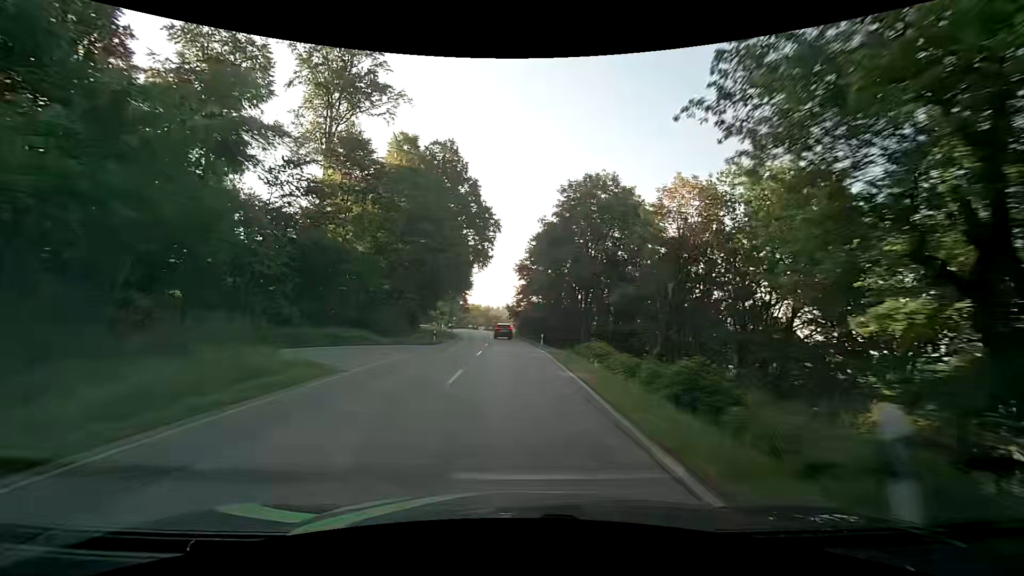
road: secondary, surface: asphalt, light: Day
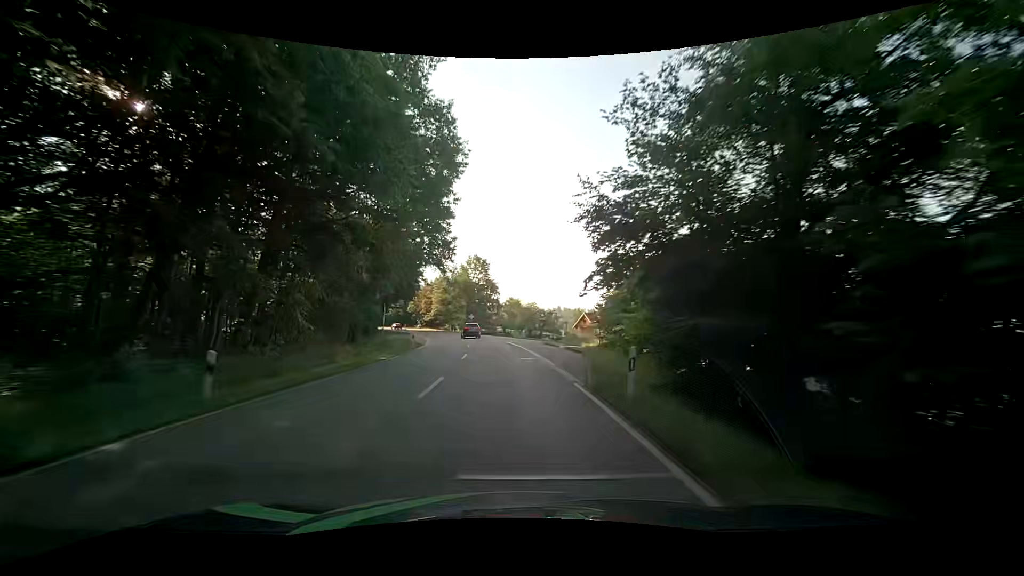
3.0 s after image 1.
(-1.8, +61.4) m; -6°
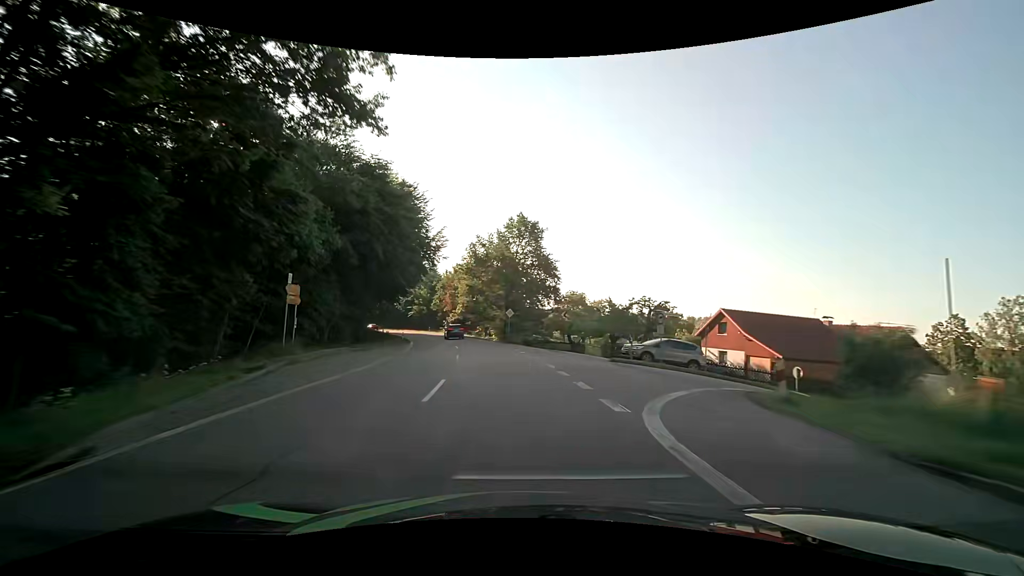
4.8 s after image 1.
(-1.5, +35.9) m; -6°
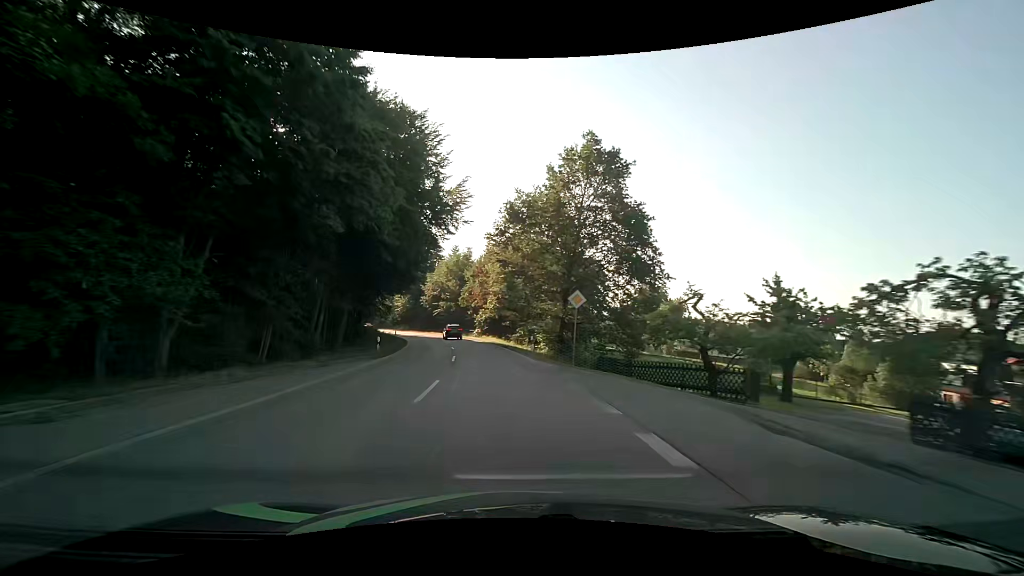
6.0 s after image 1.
(-0.9, +24.0) m; -5°
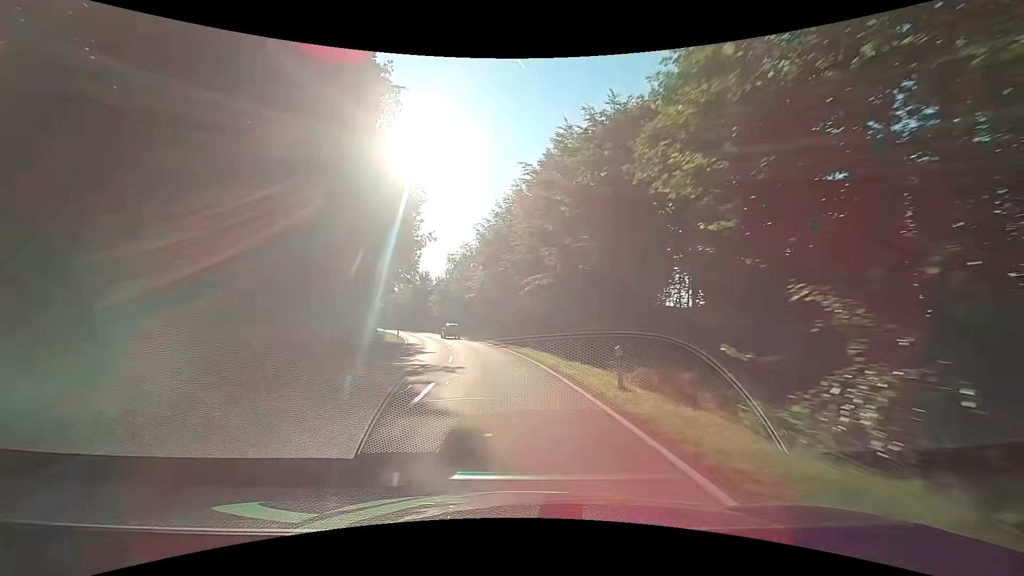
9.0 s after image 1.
(-8.2, +59.7) m; -15°
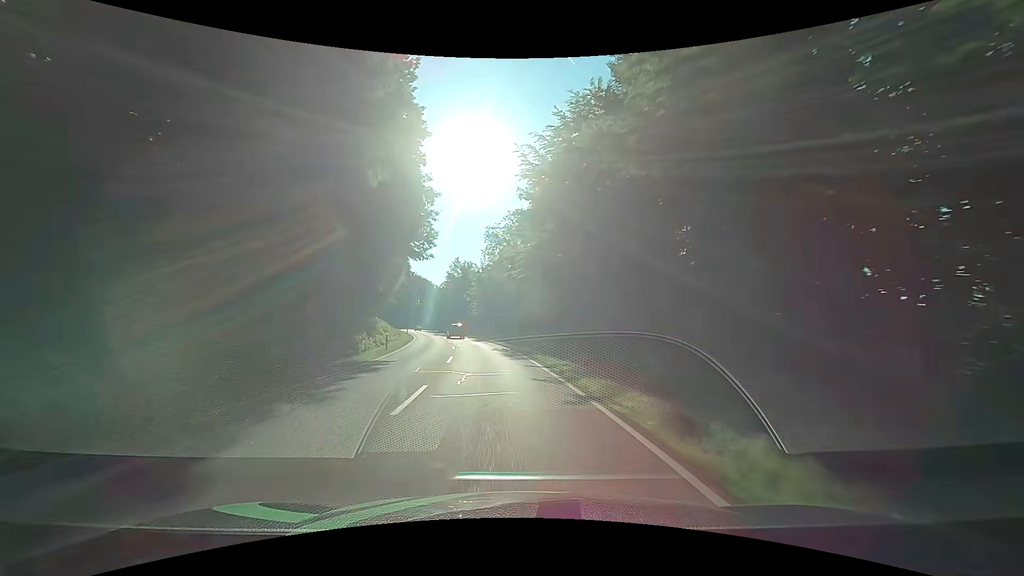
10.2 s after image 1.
(-1.3, +24.5) m; -6°
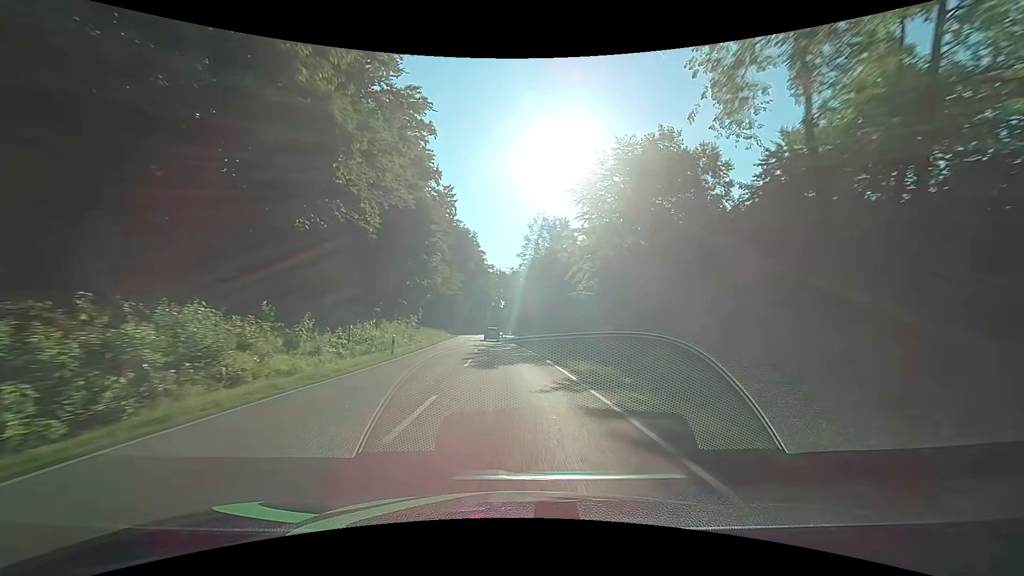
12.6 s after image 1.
(-5.4, +49.5) m; -11°
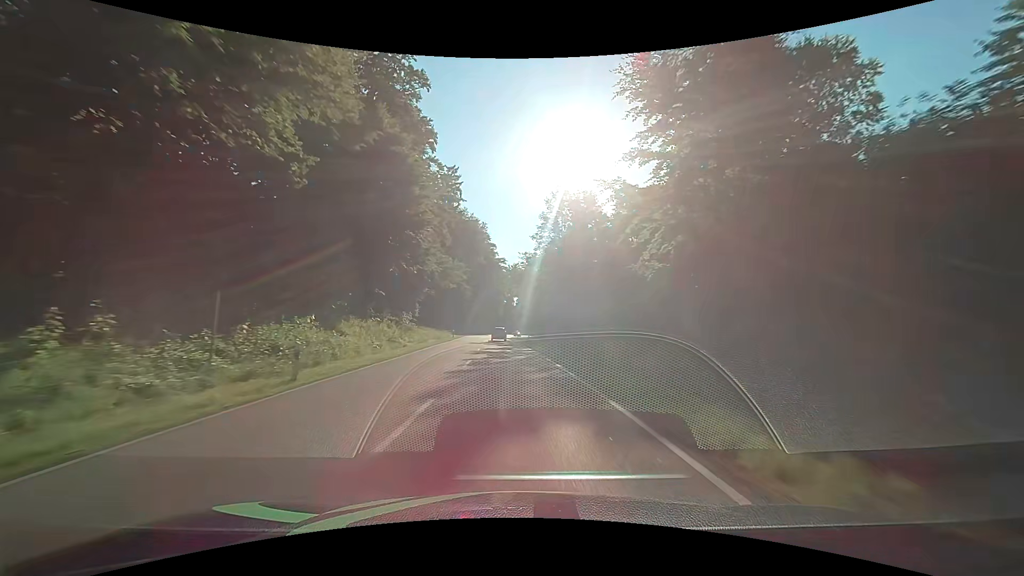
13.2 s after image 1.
(-0.2, +12.6) m; -2°
(0, +10) (0, +20) (-1, +30) (-1, +40) (-1, +50) (-2, +60) (-2, +70) (-3, +80) (-3, +90) (-3, +100) m
